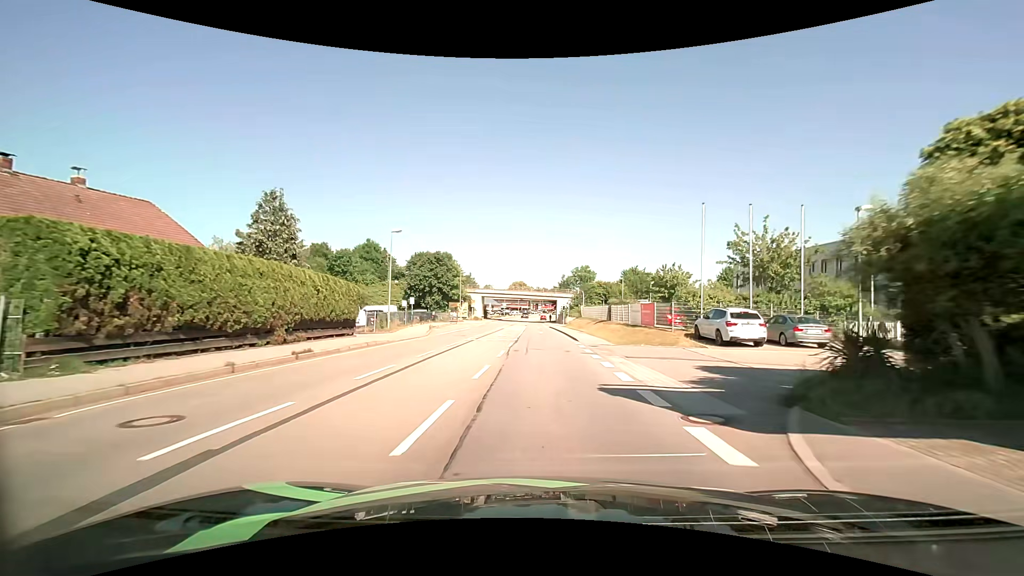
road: primary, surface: asphalt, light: Day
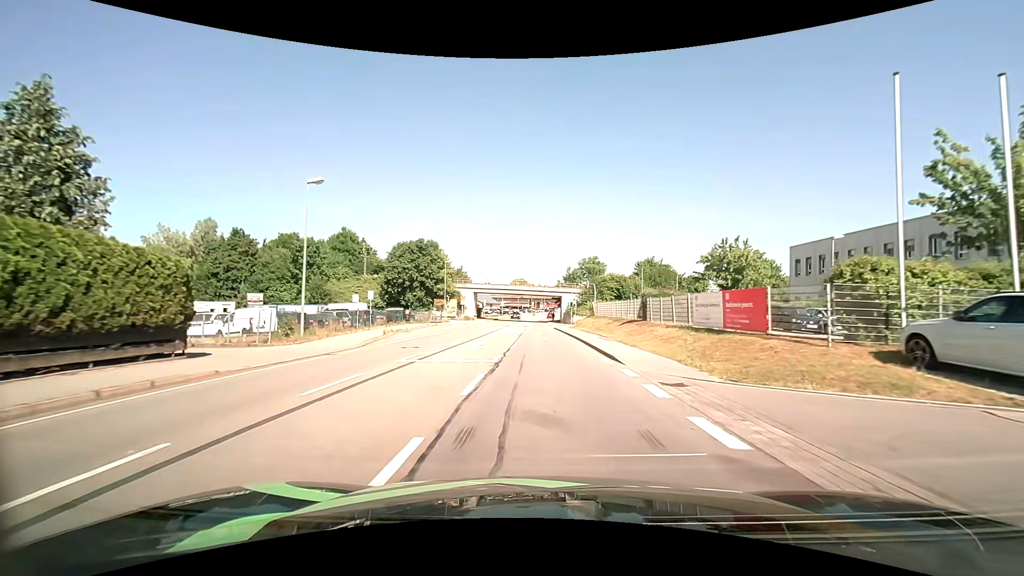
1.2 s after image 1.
(0.0, +14.5) m; 0°
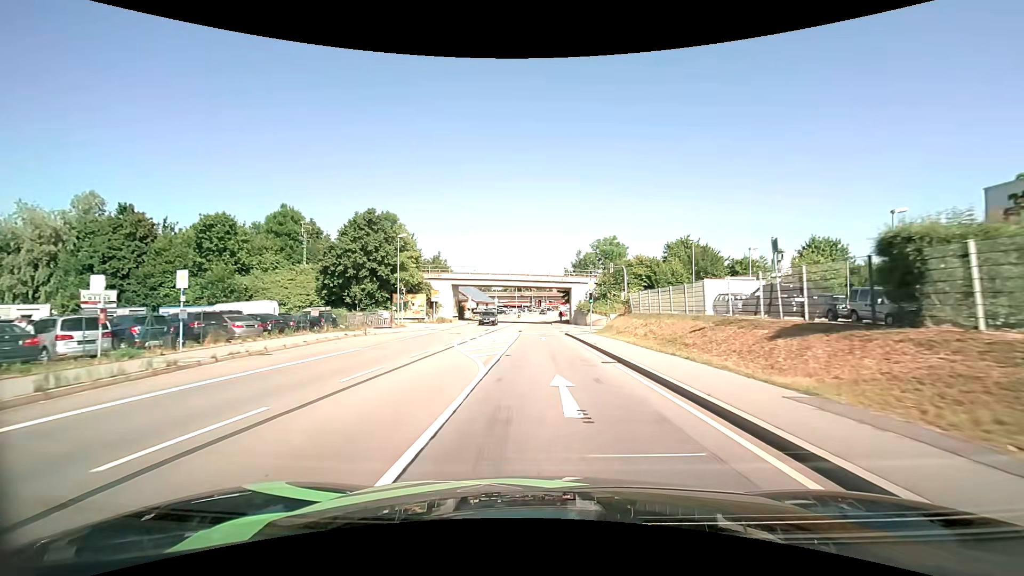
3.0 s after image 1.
(+0.1, +22.5) m; 0°
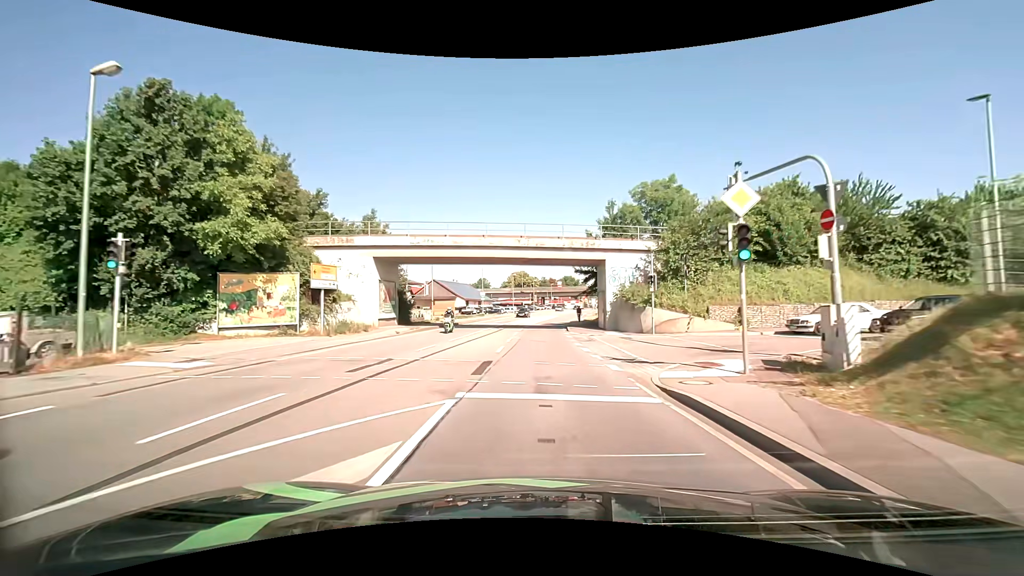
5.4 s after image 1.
(0.0, +30.5) m; 0°
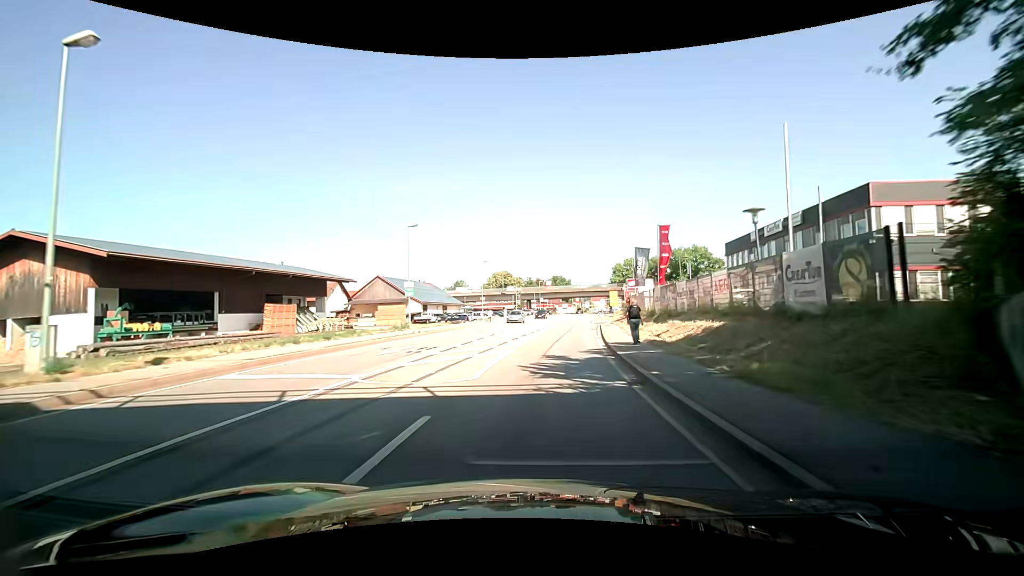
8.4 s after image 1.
(+0.1, +37.6) m; +1°
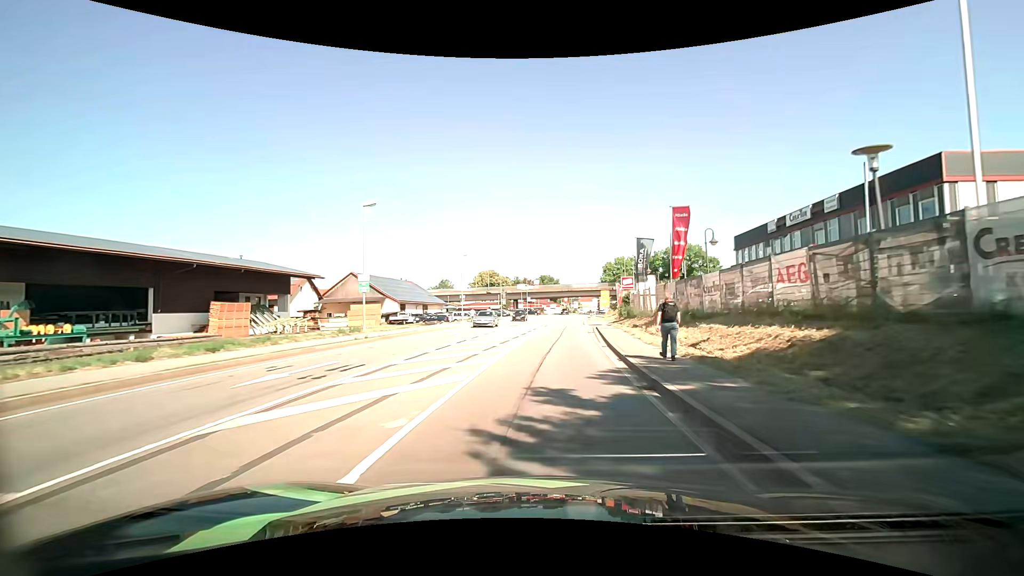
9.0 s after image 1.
(+0.1, +7.2) m; +2°
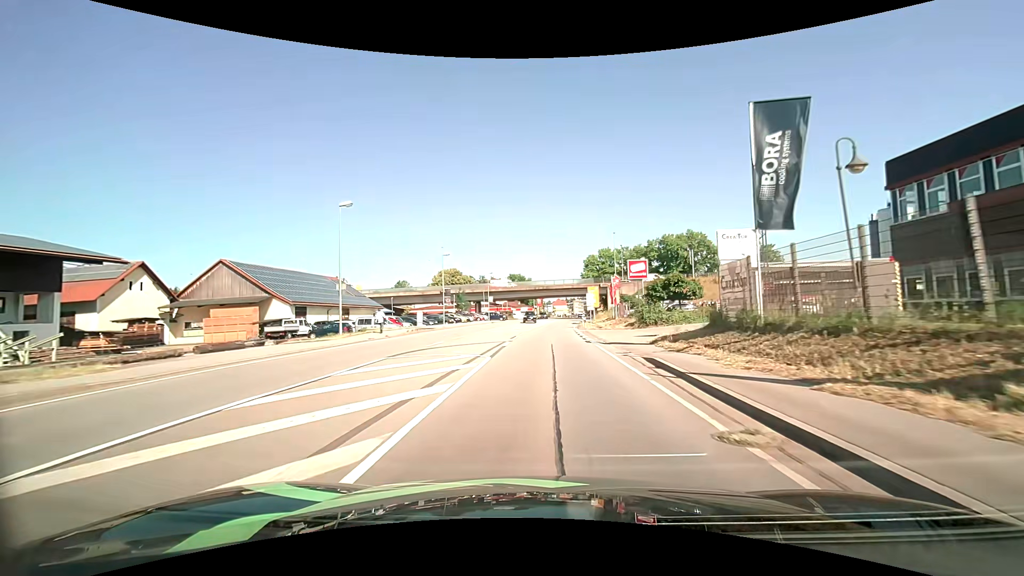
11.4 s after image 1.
(+1.1, +29.4) m; +3°
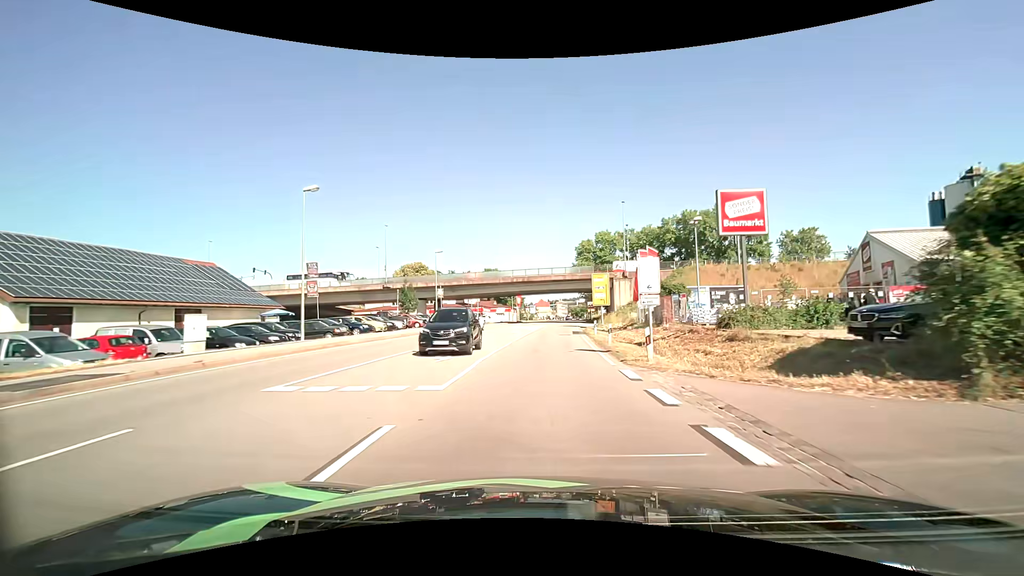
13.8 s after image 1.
(+0.8, +29.9) m; +3°
(0, +10) (0, +20) (0, +30) (+1, +40) (+1, +50) (+2, +60) (+3, +70) (+3, +80) (+4, +90) (+5, +100) m
